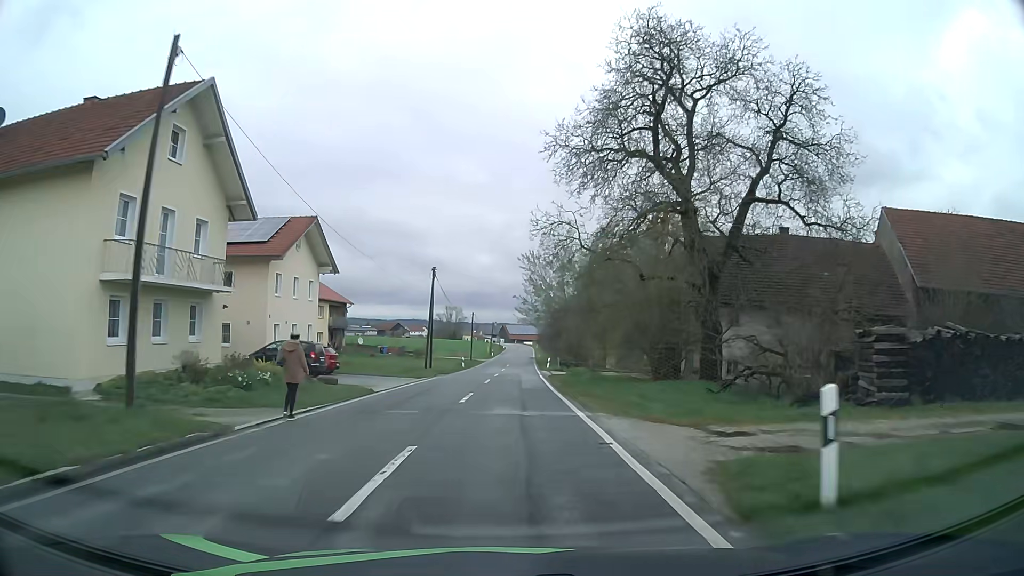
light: Day
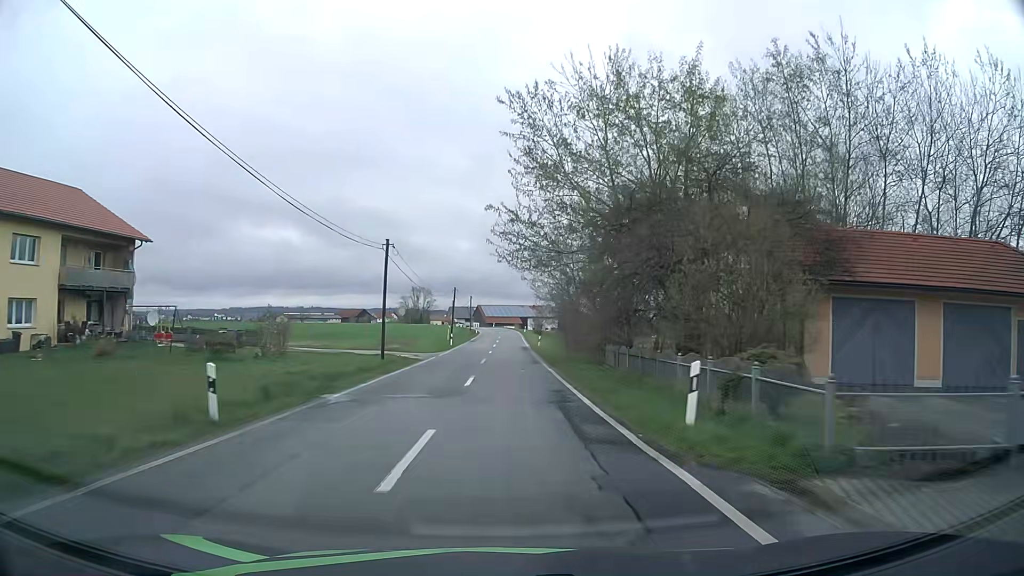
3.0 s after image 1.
(+0.8, +47.8) m; +2°
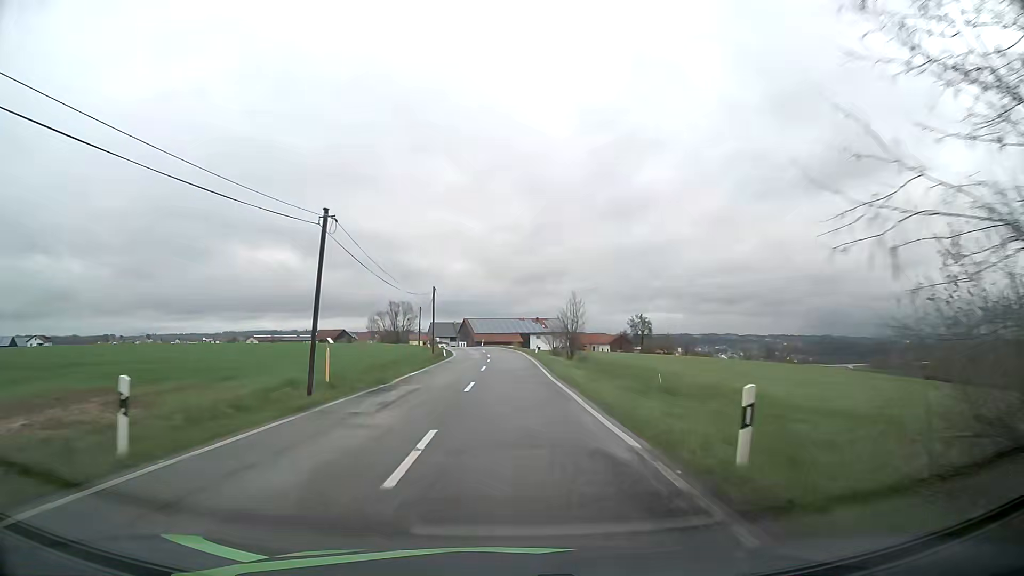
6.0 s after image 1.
(+0.1, +48.2) m; 0°
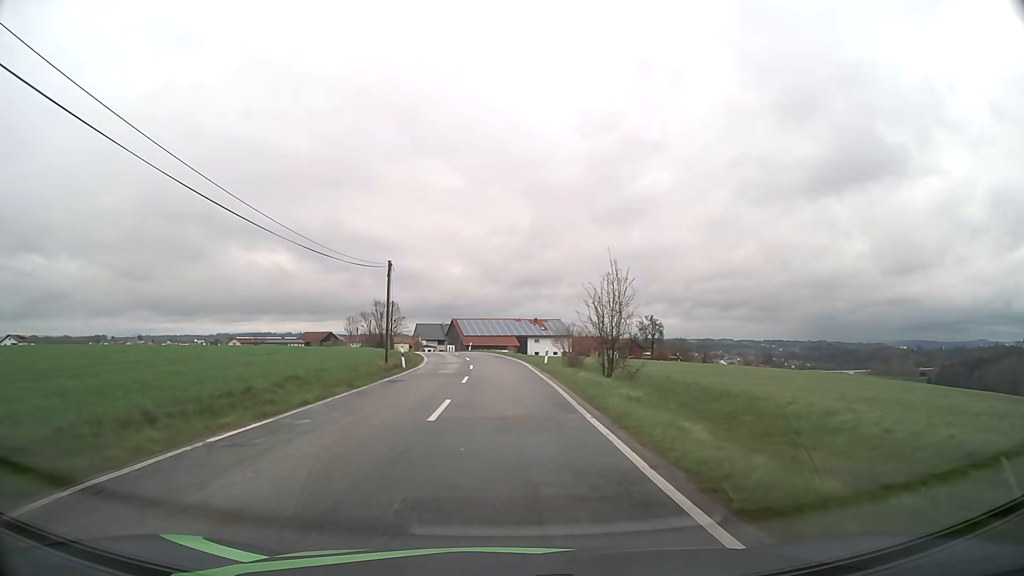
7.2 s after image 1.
(+0.1, +19.1) m; +1°
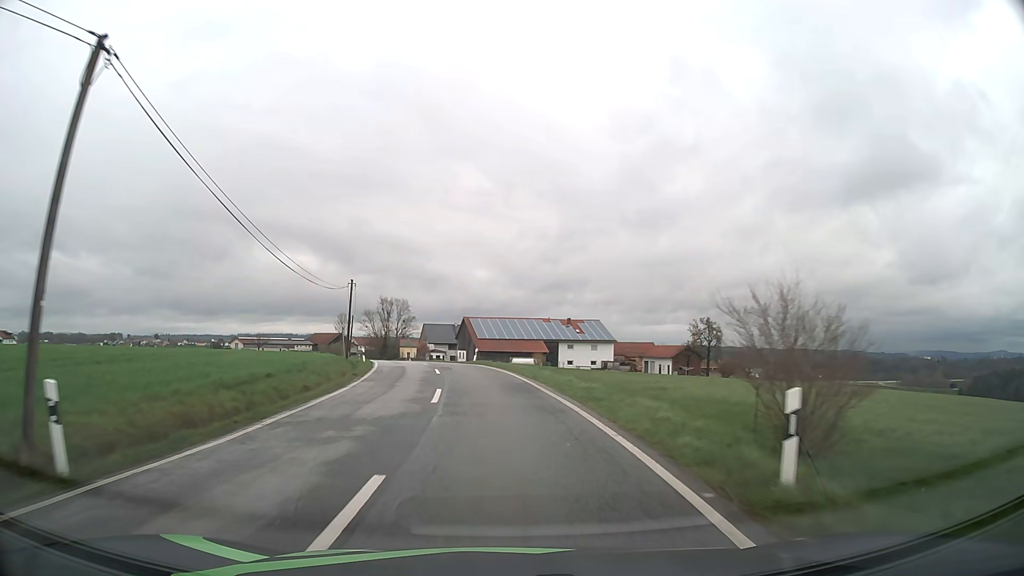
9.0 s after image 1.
(-0.2, +28.8) m; -2°
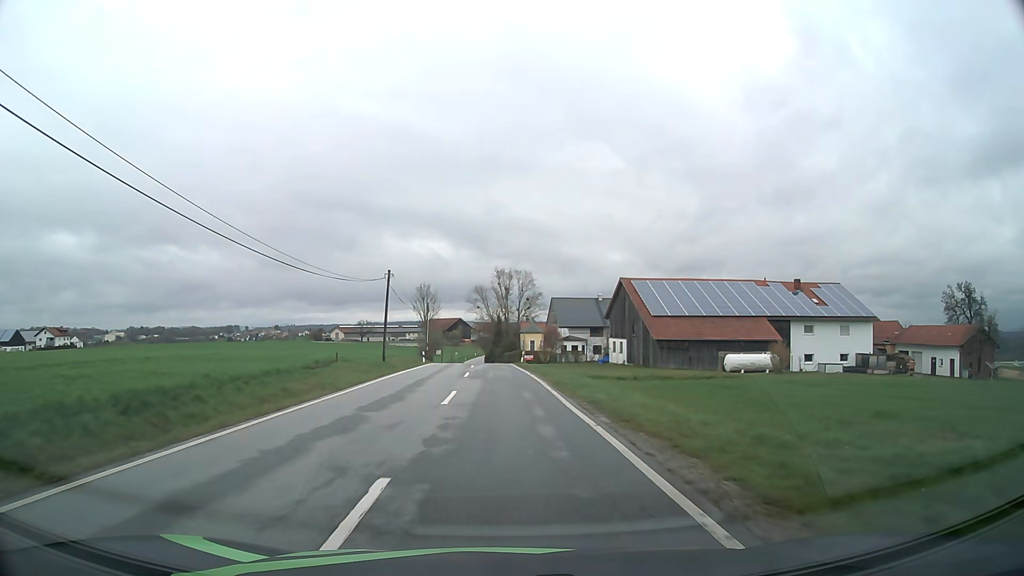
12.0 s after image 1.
(-5.0, +47.9) m; -11°
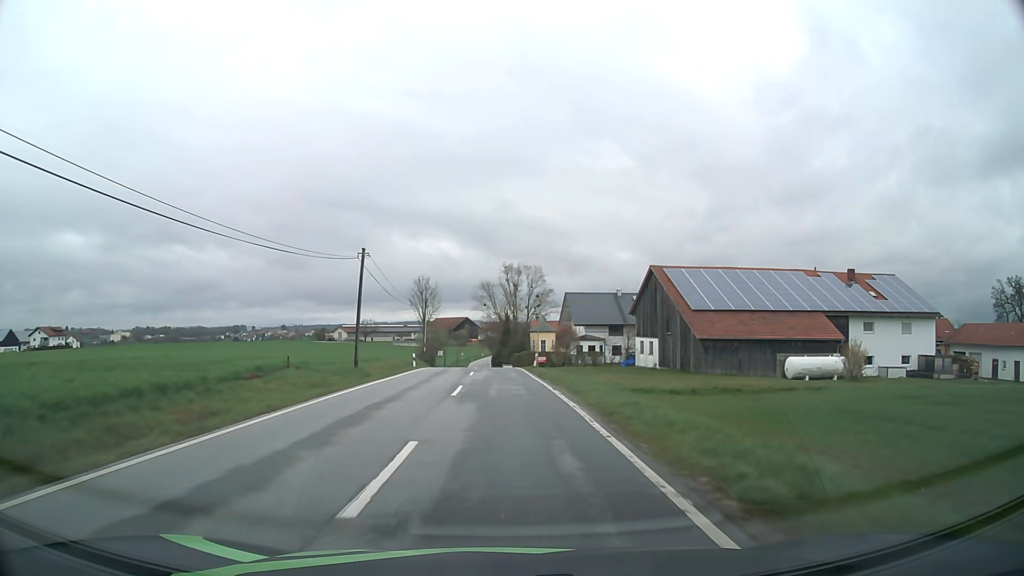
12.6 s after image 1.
(-0.1, +9.6) m; -1°
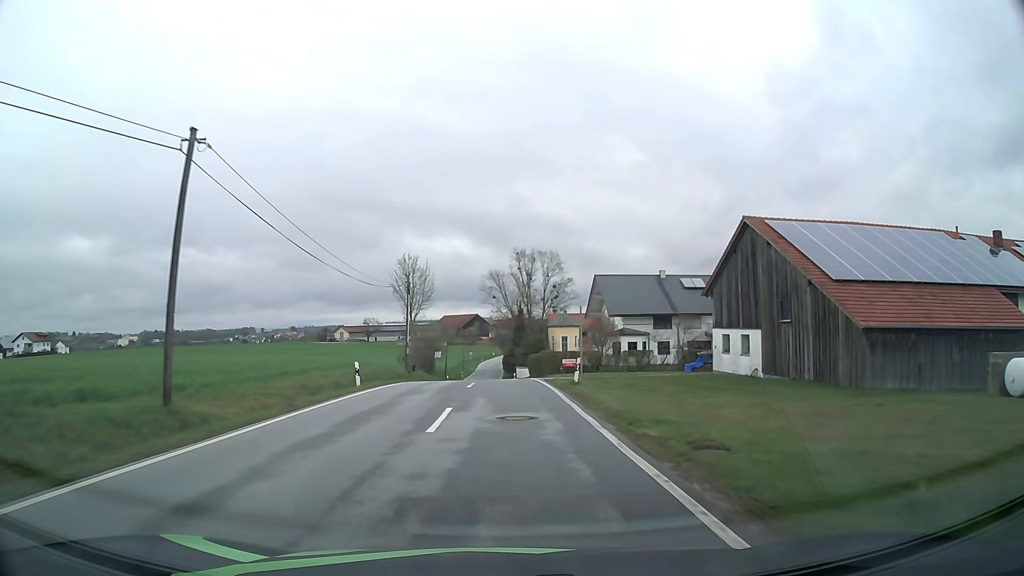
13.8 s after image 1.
(-0.1, +18.8) m; -1°
(0, +10) (0, +20) (0, +30) (-1, +40) (-1, +50) (-1, +60) (-2, +70) (-2, +80) (-2, +90) (-3, +100) m
